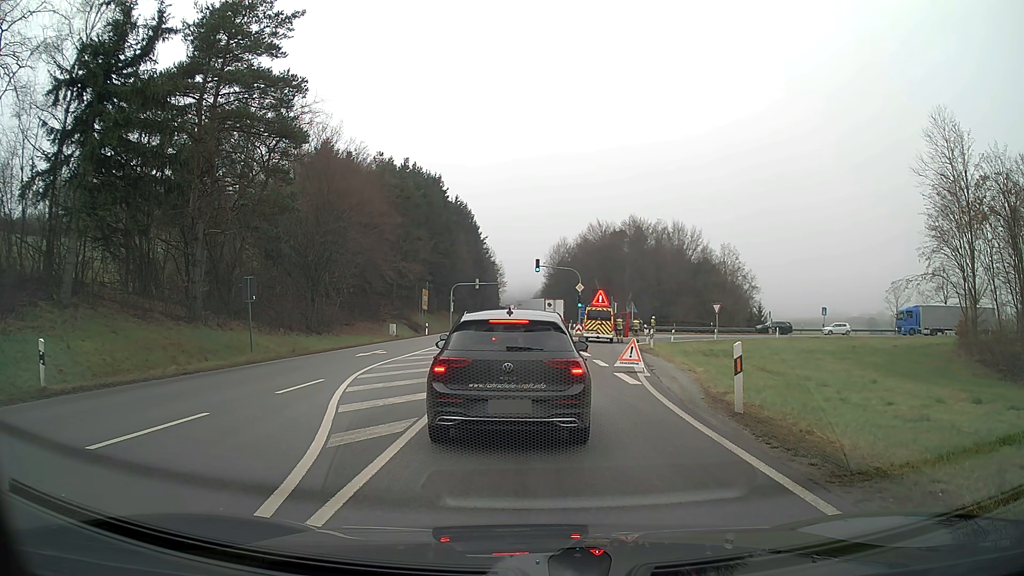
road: primary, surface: asphalt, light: Day
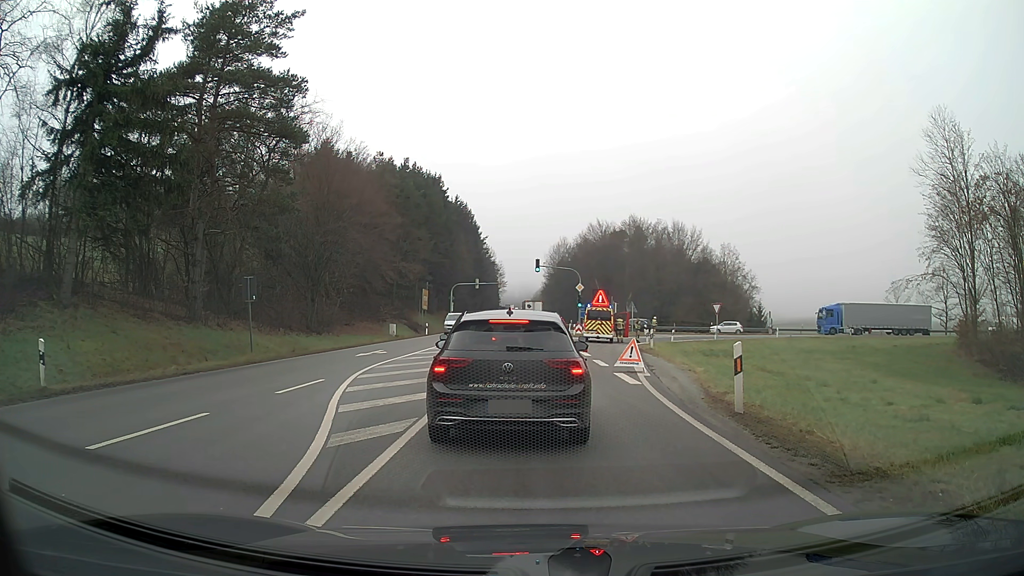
(0.0, 0.0) m; 0°
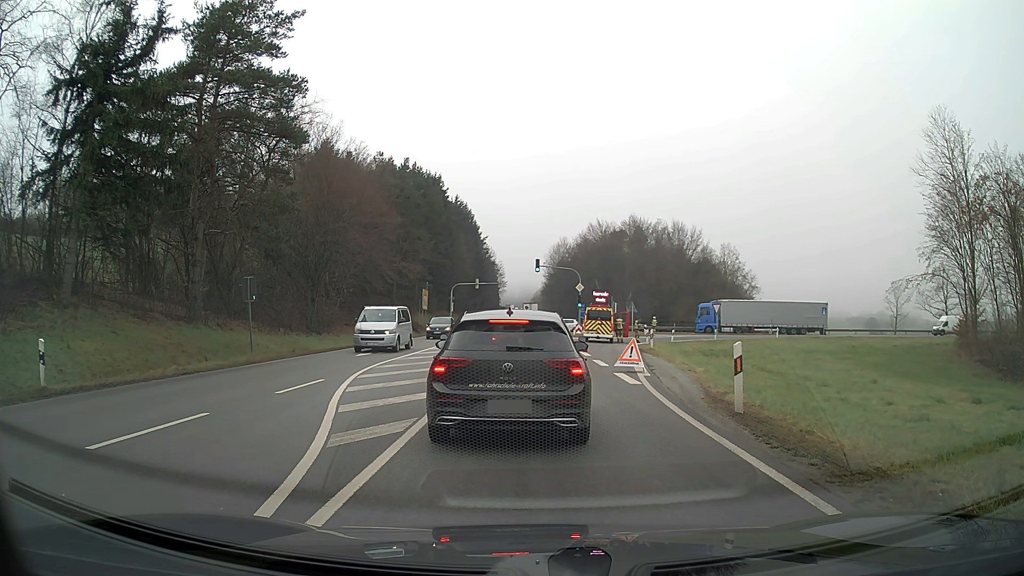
(0.0, 0.0) m; 0°
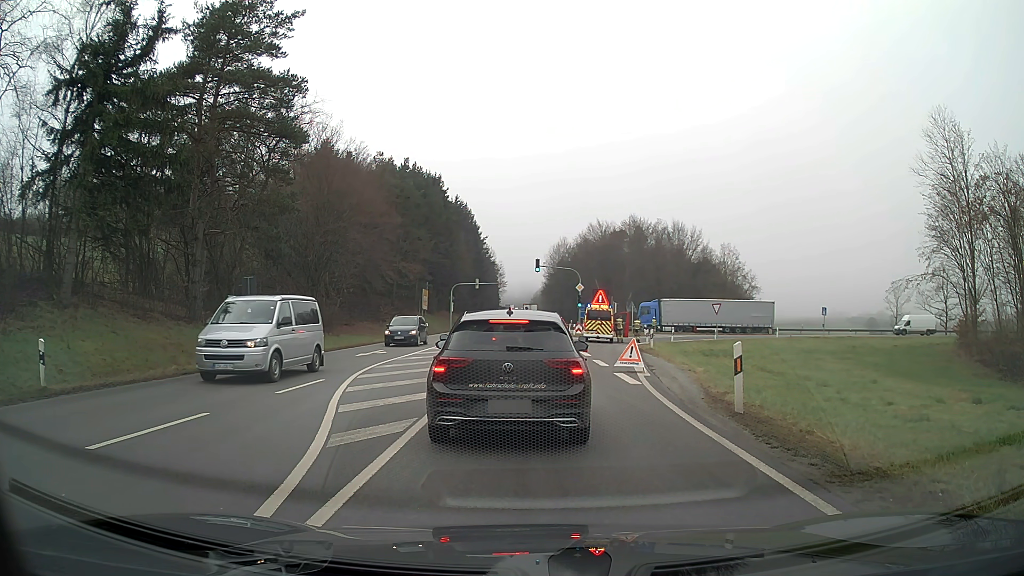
(0.0, 0.0) m; 0°
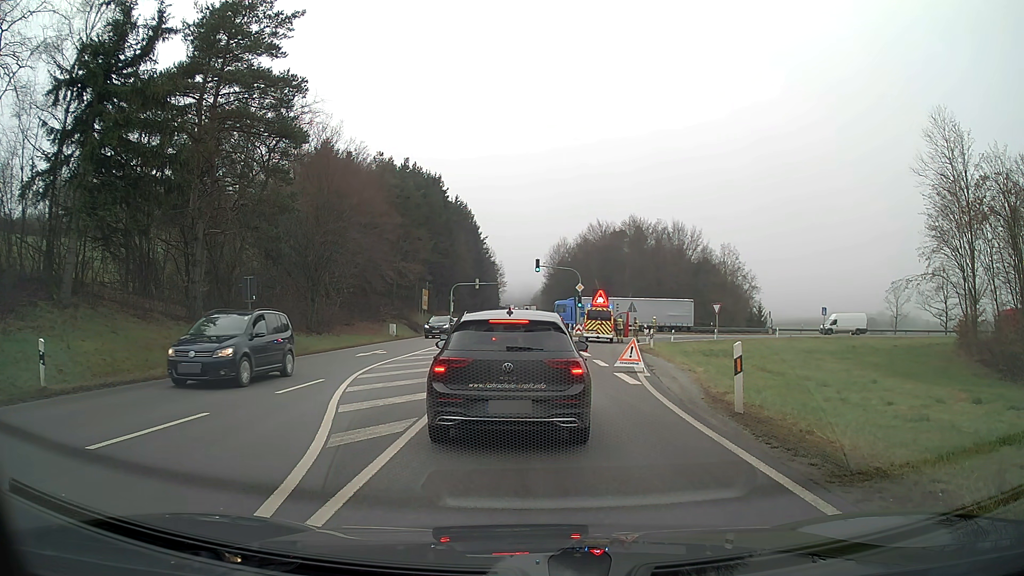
(0.0, 0.0) m; 0°
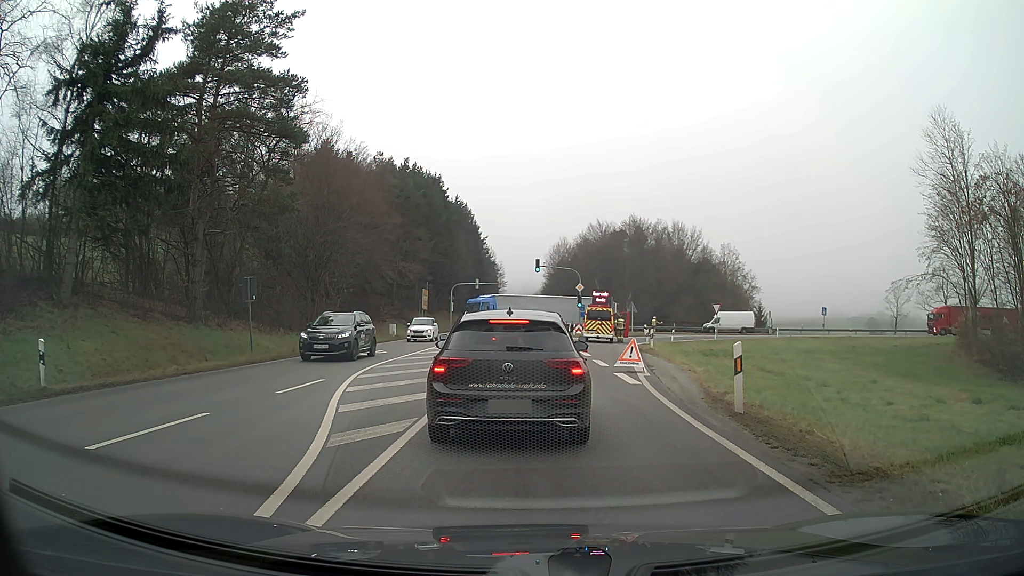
(0.0, 0.0) m; 0°
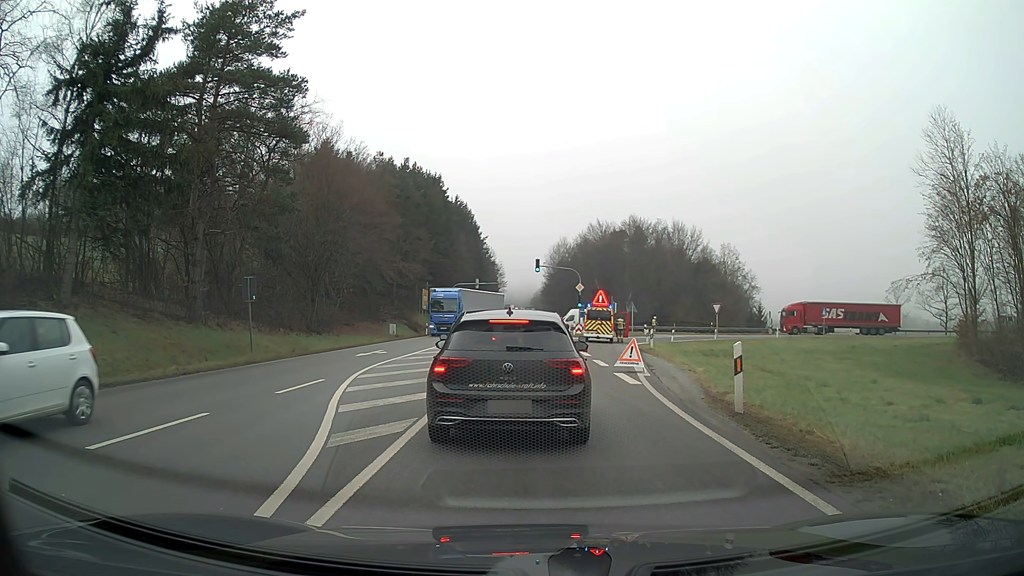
(0.0, 0.0) m; 0°
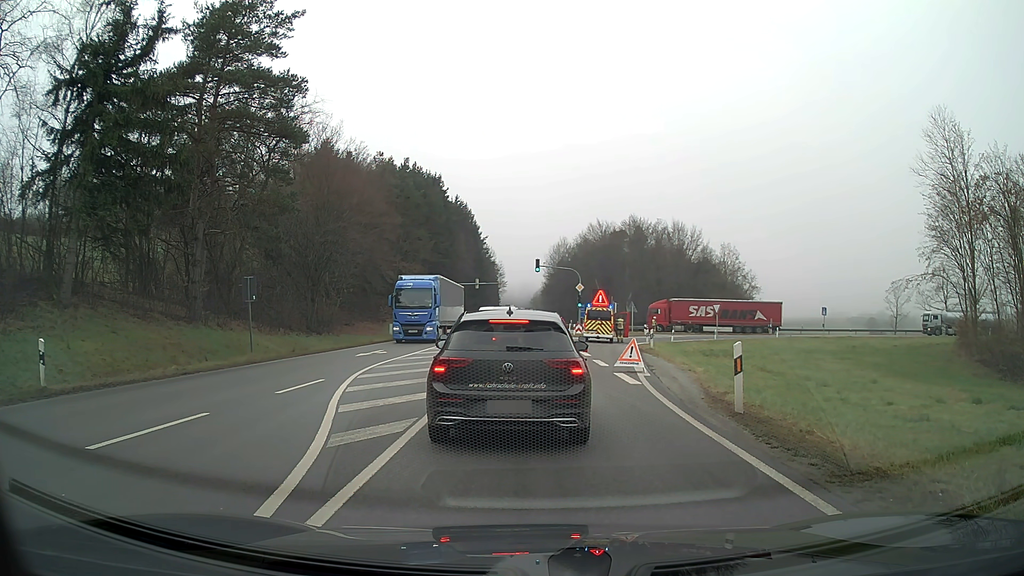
(0.0, 0.0) m; 0°
